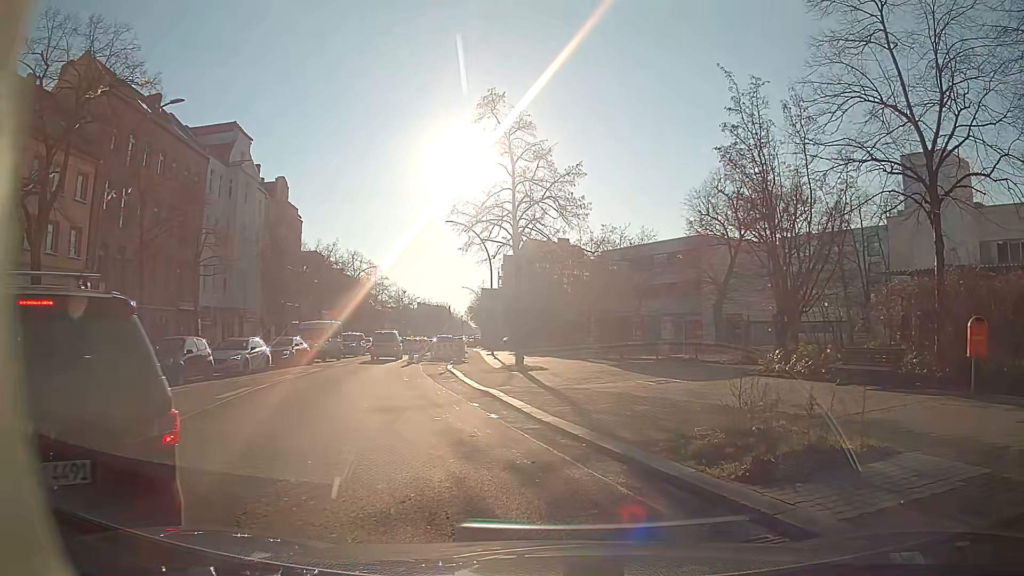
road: secondary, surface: asphalt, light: Day
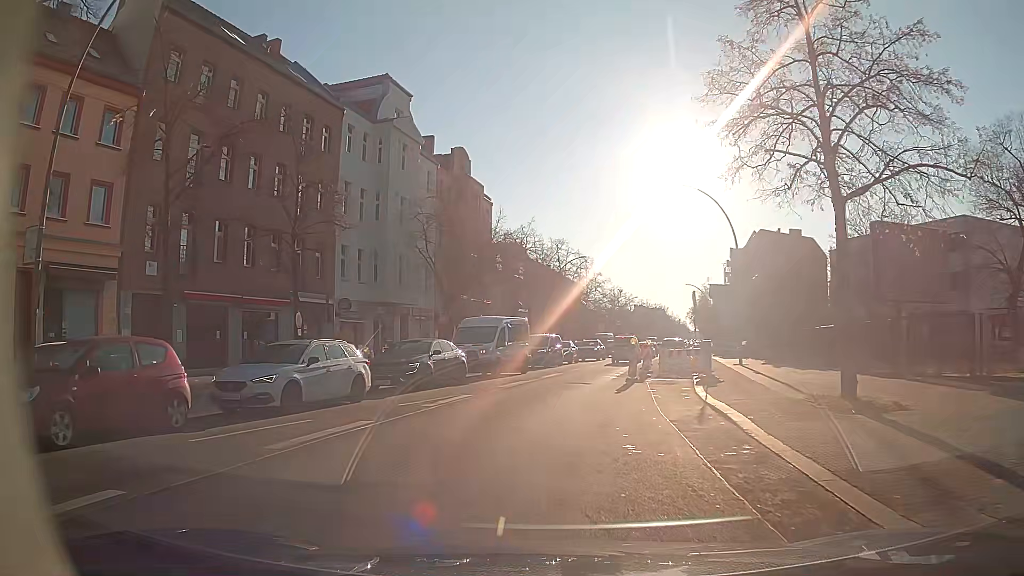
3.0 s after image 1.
(-2.3, +13.8) m; -16°
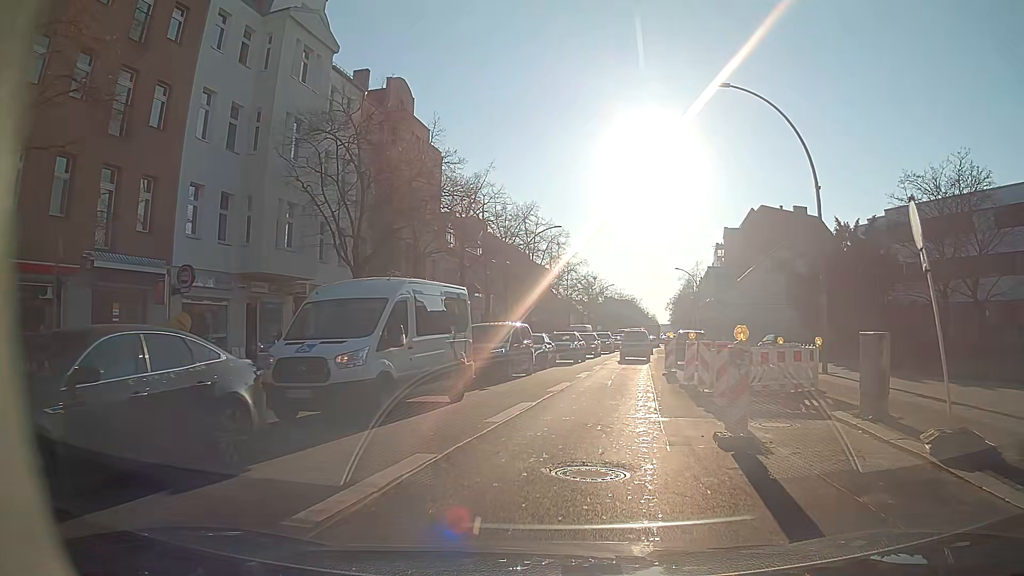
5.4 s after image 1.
(-0.6, +15.2) m; 0°
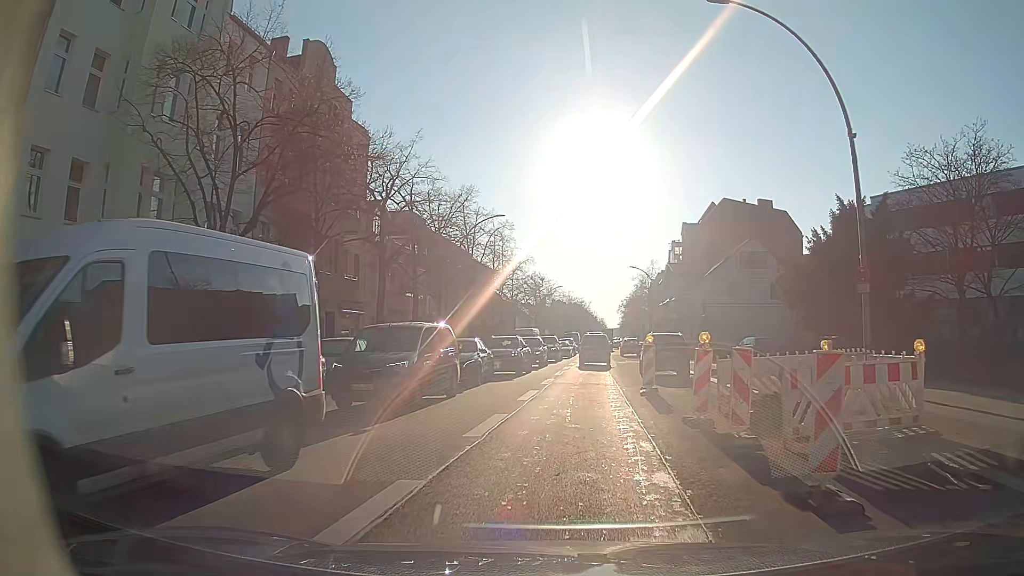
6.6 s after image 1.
(+0.3, +7.0) m; +5°
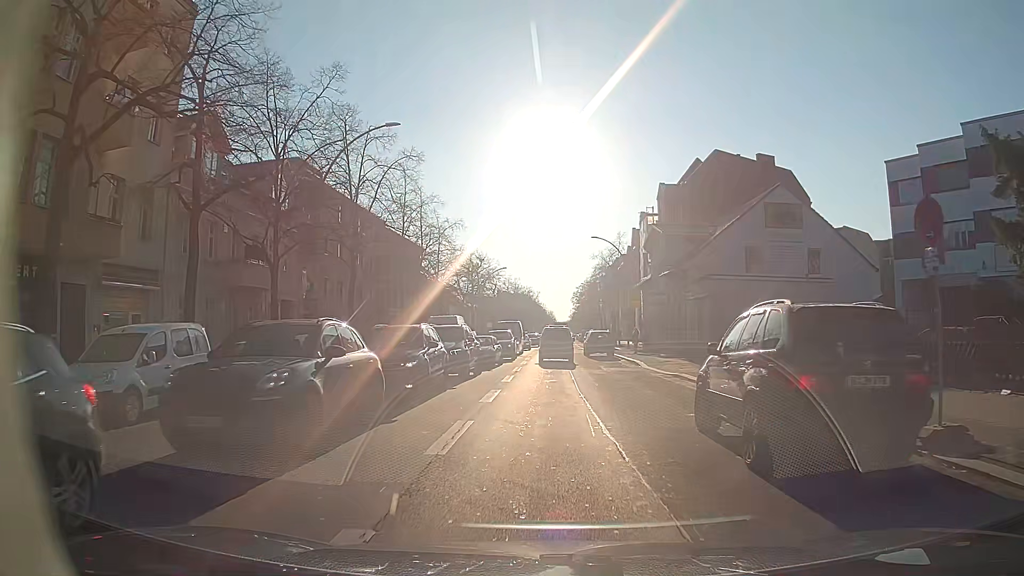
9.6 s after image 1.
(+0.8, +19.9) m; +4°
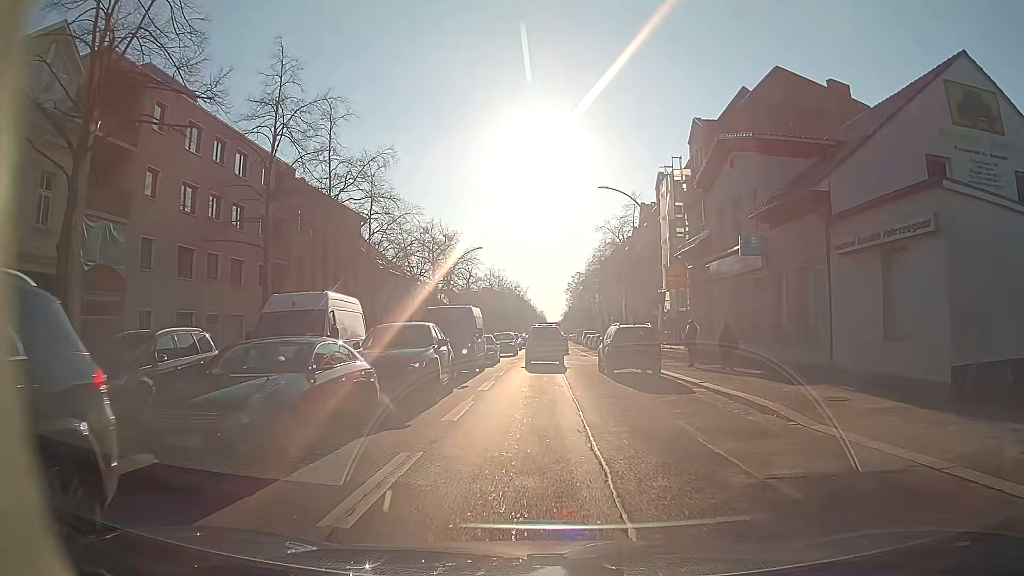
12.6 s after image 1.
(+0.3, +21.3) m; +1°
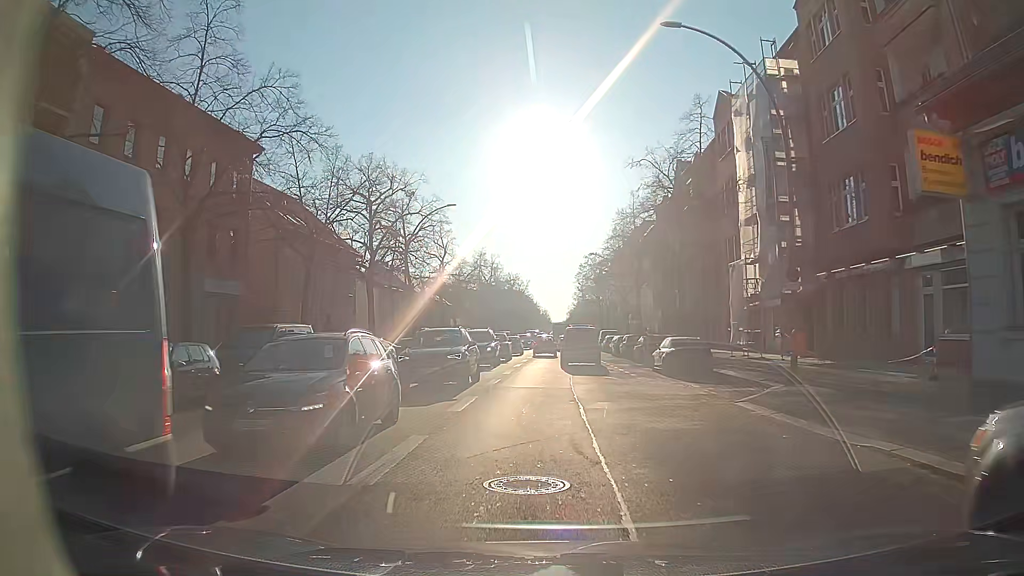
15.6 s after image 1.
(-0.1, +22.9) m; -3°
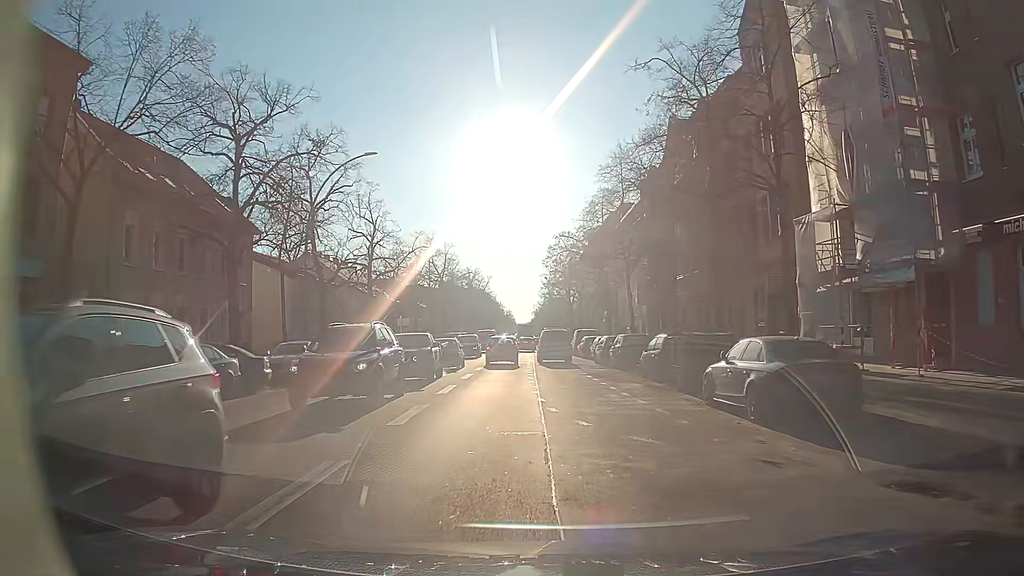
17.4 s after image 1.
(+0.9, +13.8) m; +5°
(0, +10) (+1, +20) (+1, +30) (+1, +40) (+1, +50) (0, +60) (0, +70) (0, +80) (0, +90) (0, +100) m
